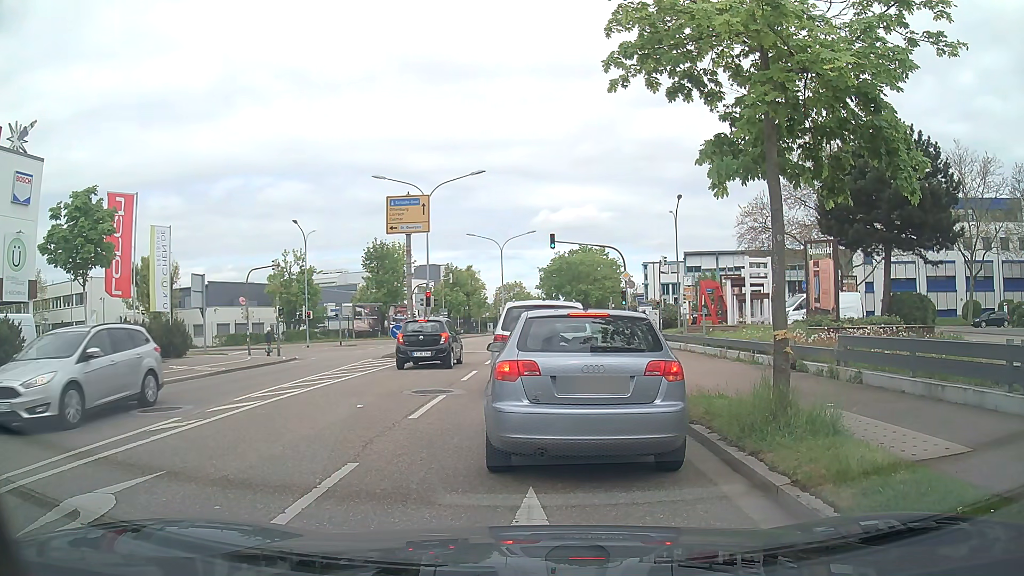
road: secondary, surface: asphalt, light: Day
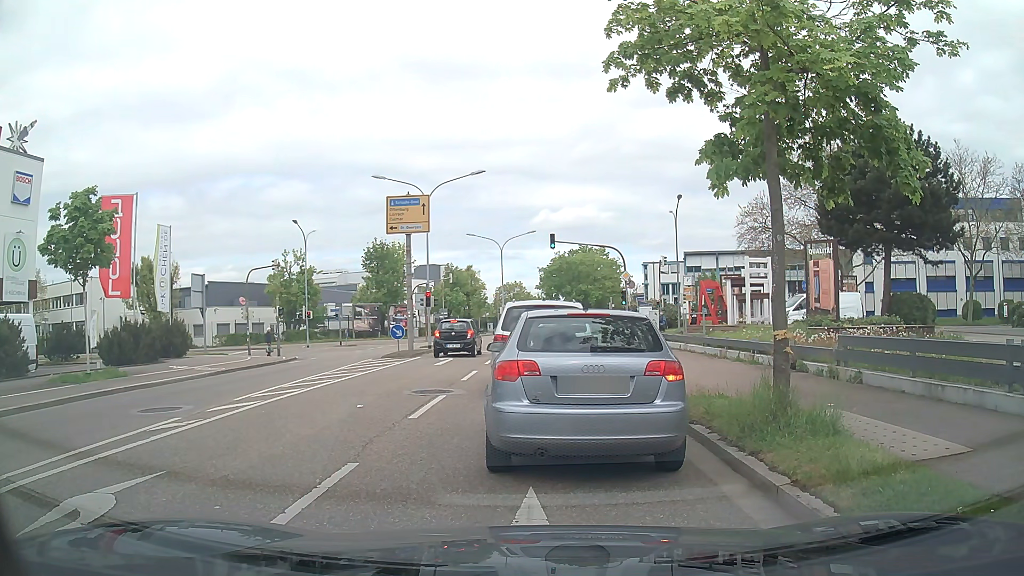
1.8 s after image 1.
(0.0, 0.0) m; 0°
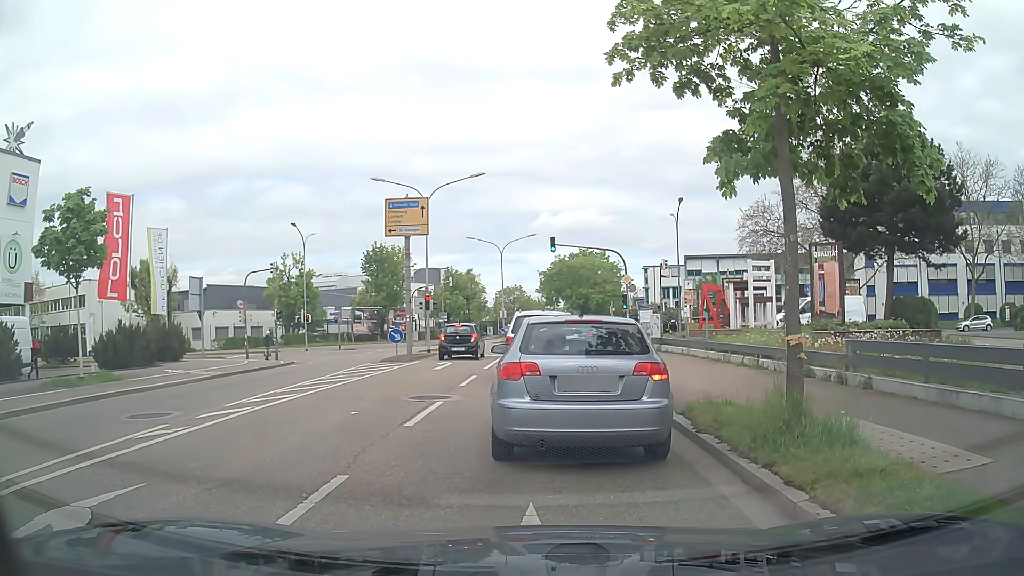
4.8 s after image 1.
(0.0, +0.4) m; 0°
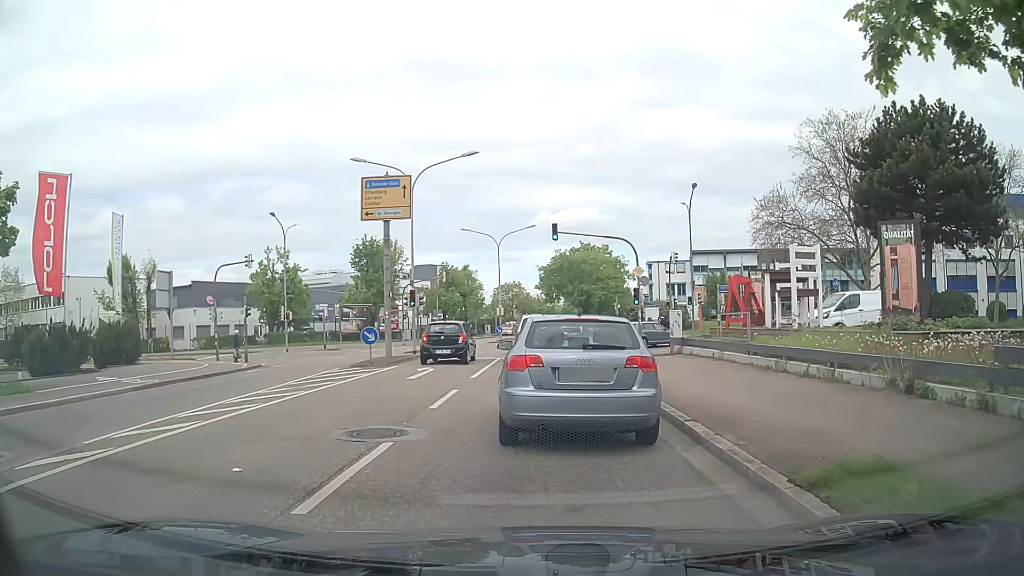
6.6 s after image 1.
(0.0, +4.6) m; 0°
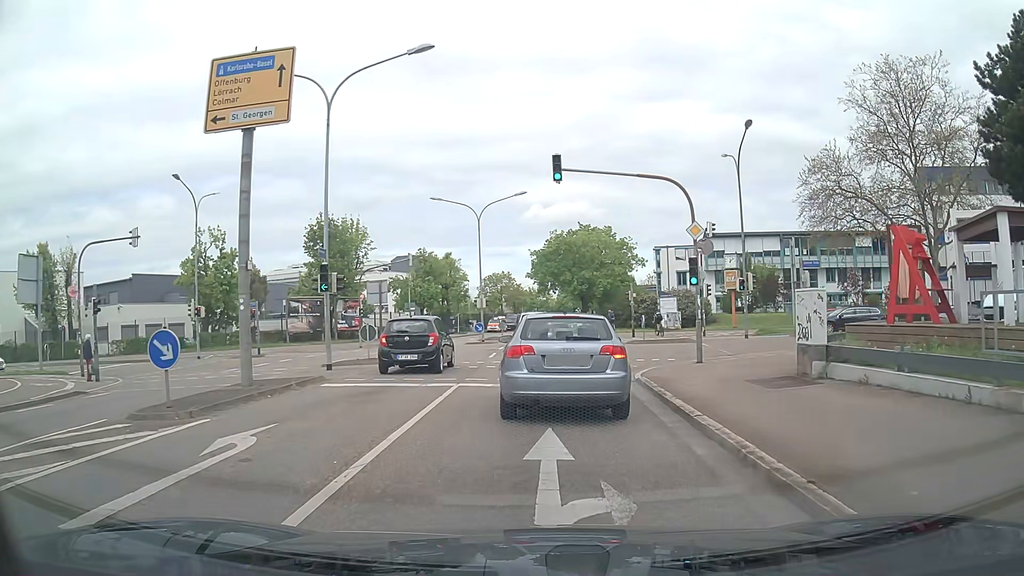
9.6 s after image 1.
(+0.1, +13.1) m; 0°
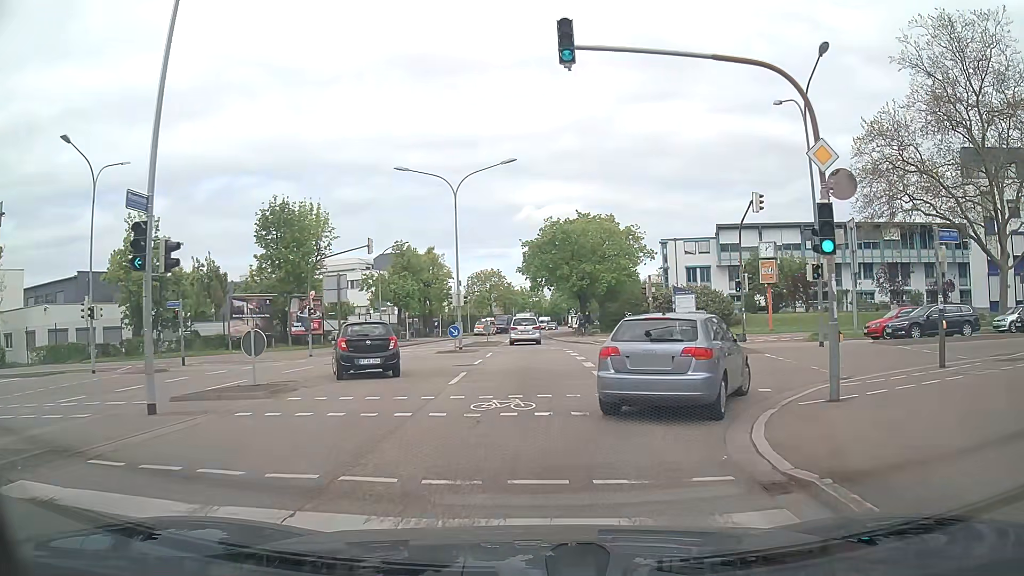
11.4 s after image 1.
(+0.2, +9.8) m; +2°
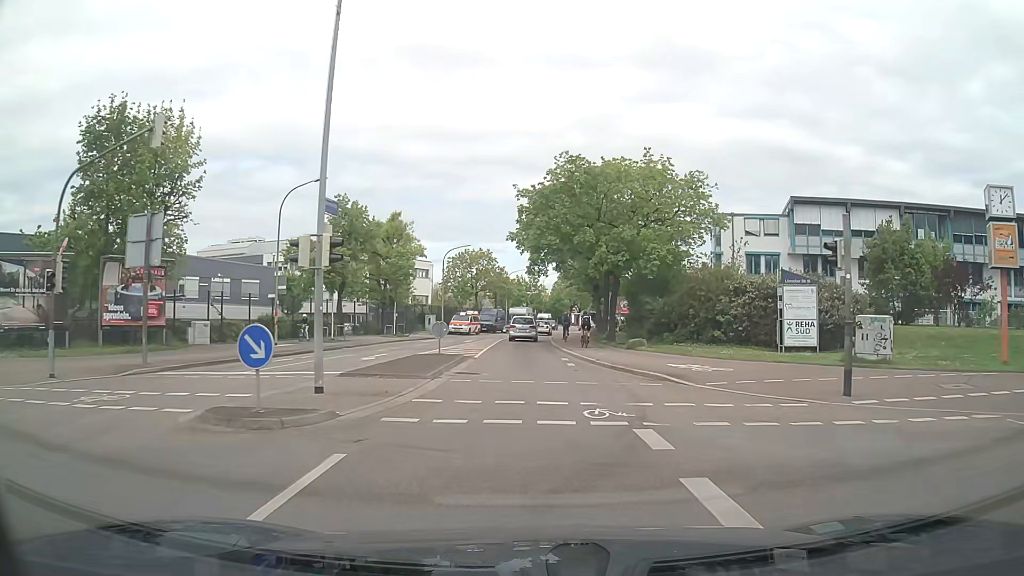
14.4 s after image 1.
(0.0, +23.4) m; 0°
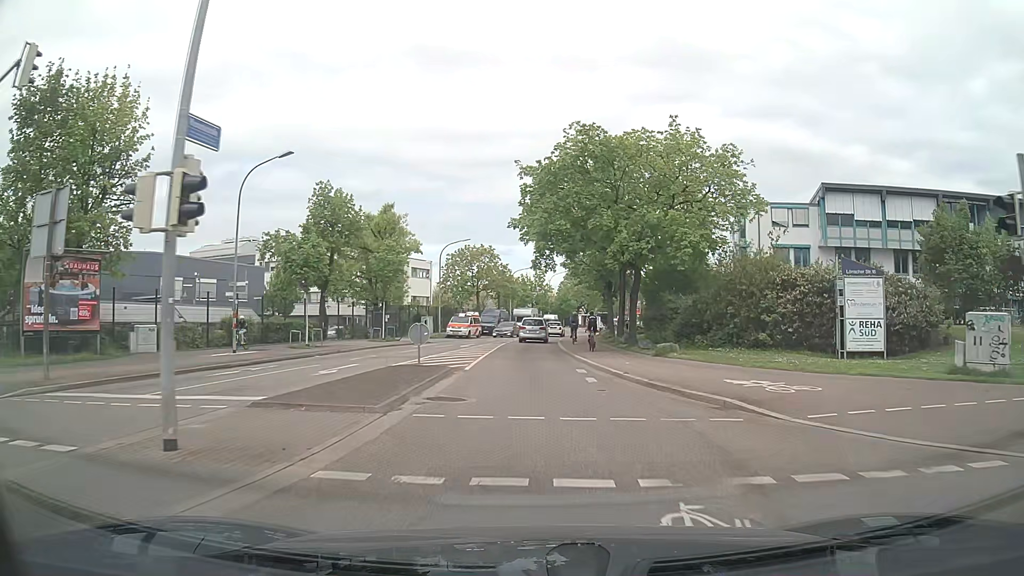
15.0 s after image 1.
(0.0, +5.7) m; 0°
(0, +10) (0, +20) (0, +30) (0, +40) (0, +50) (+1, +60) (+2, +70) (+3, +80) (+5, +90) (+7, +100) m
